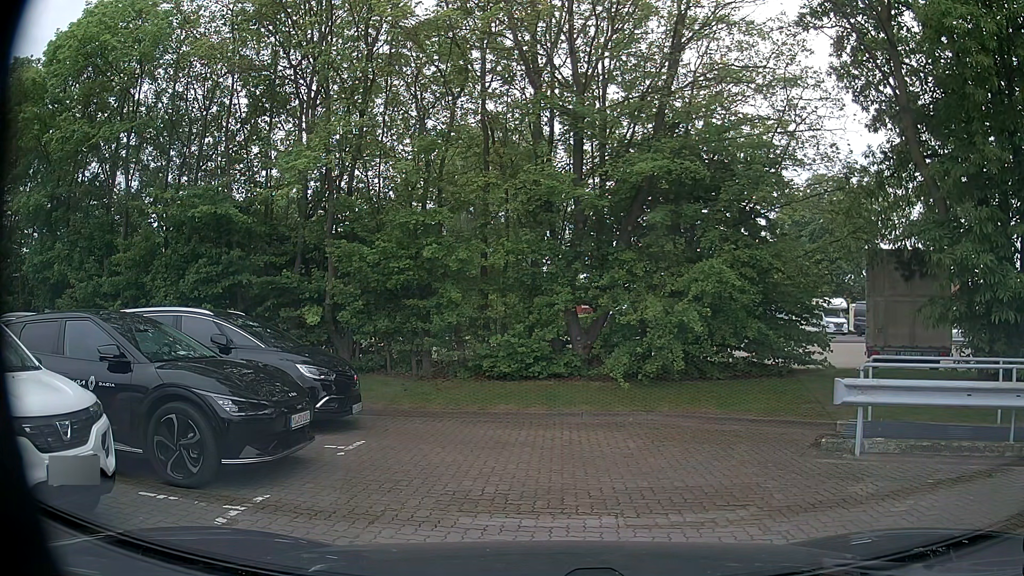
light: Day
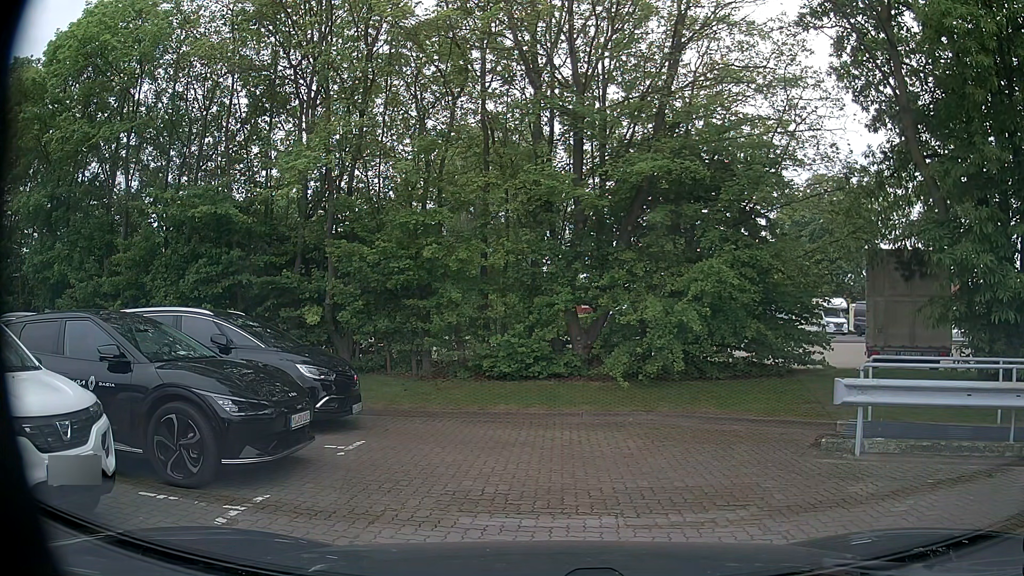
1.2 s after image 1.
(0.0, 0.0) m; 0°
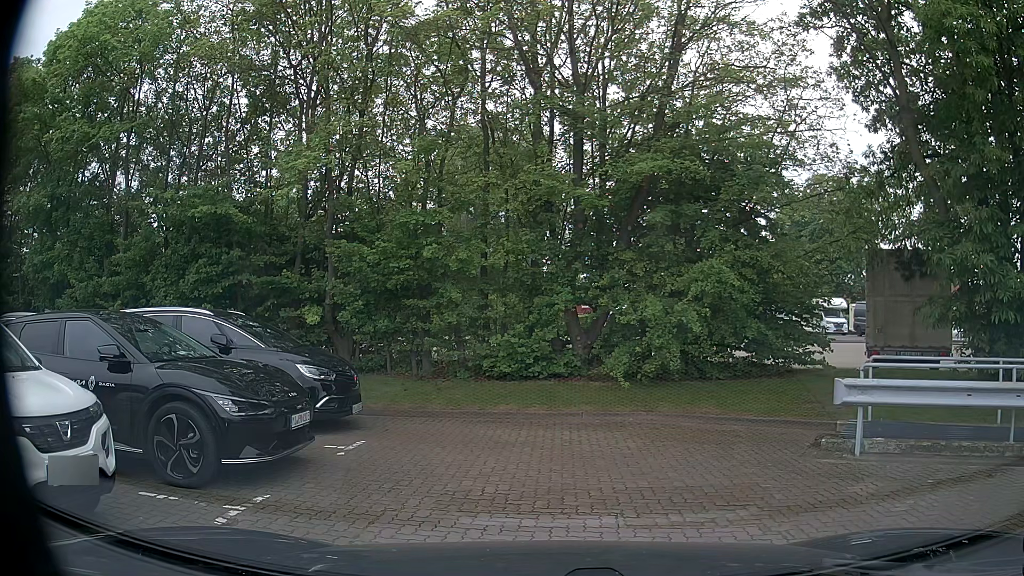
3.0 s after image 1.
(0.0, 0.0) m; 0°
